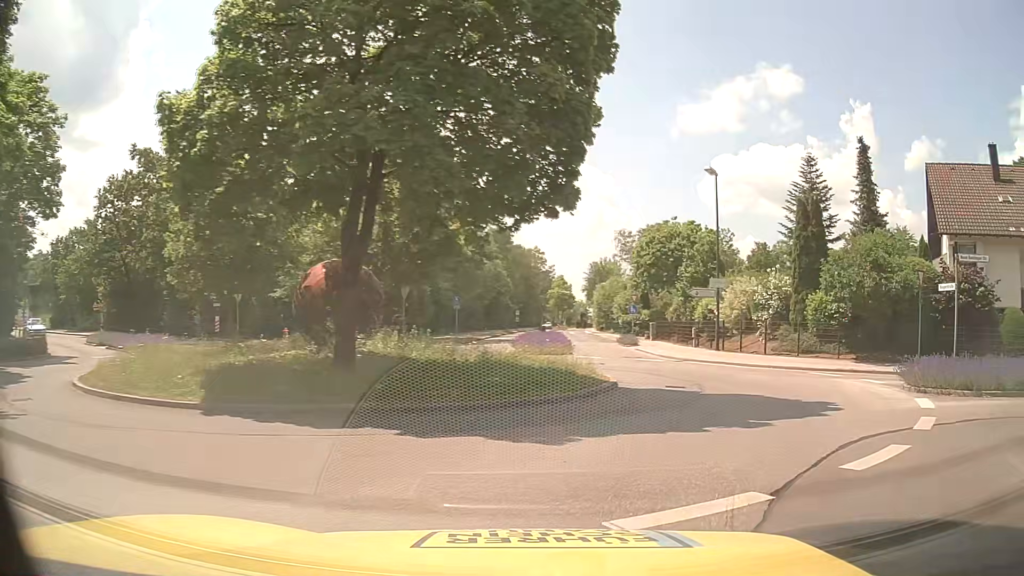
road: tertiary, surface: asphalt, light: Day
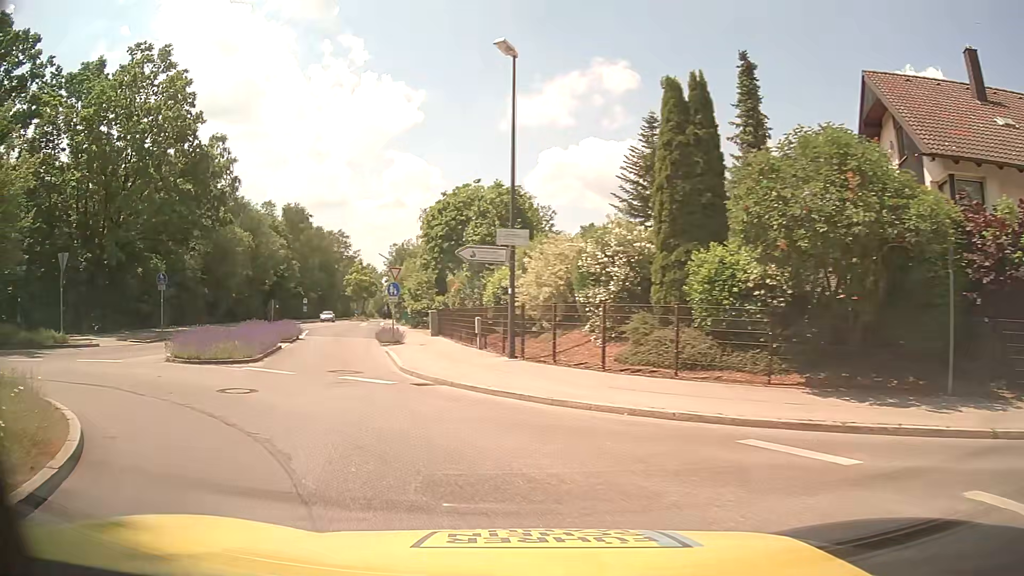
(+4.3, +13.0) m; +18°
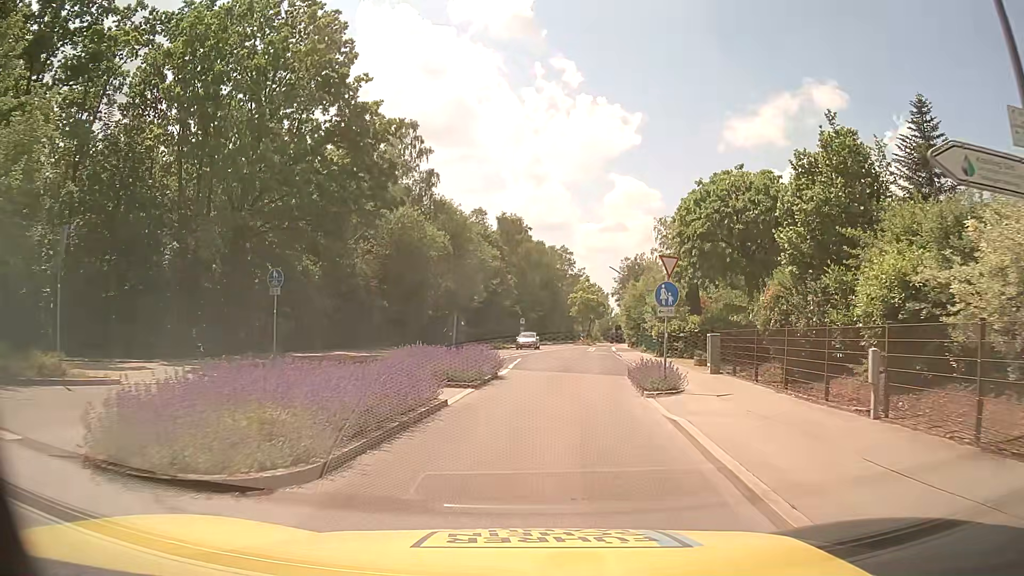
(-3.0, +11.7) m; -21°
(0, +10) (+1, +20) (+2, +30) (+3, +40) (+4, +50) (+5, +60) (+7, +70) (+8, +80) (+10, +89) (+11, +99) m
